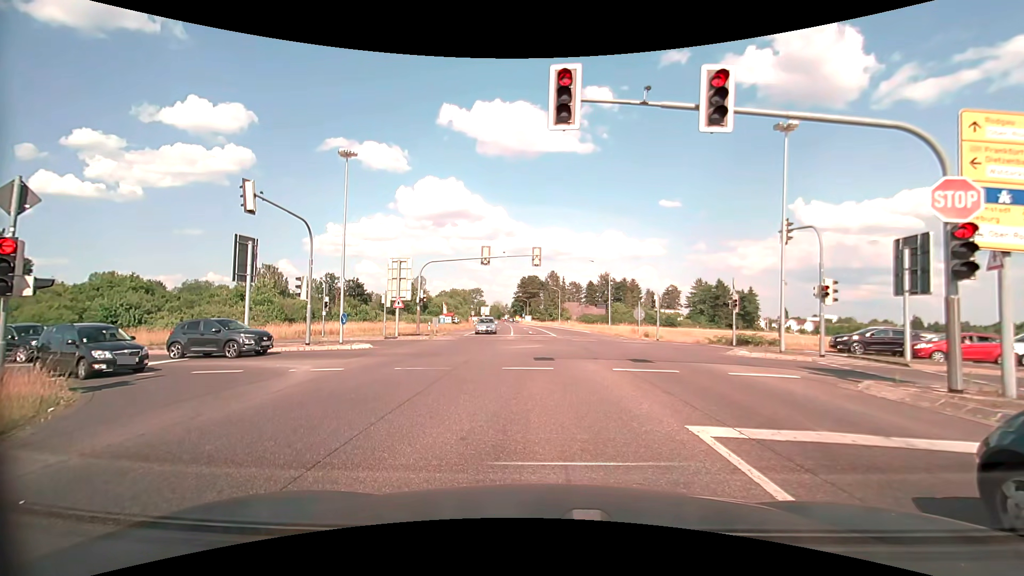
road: secondary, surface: asphalt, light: Day
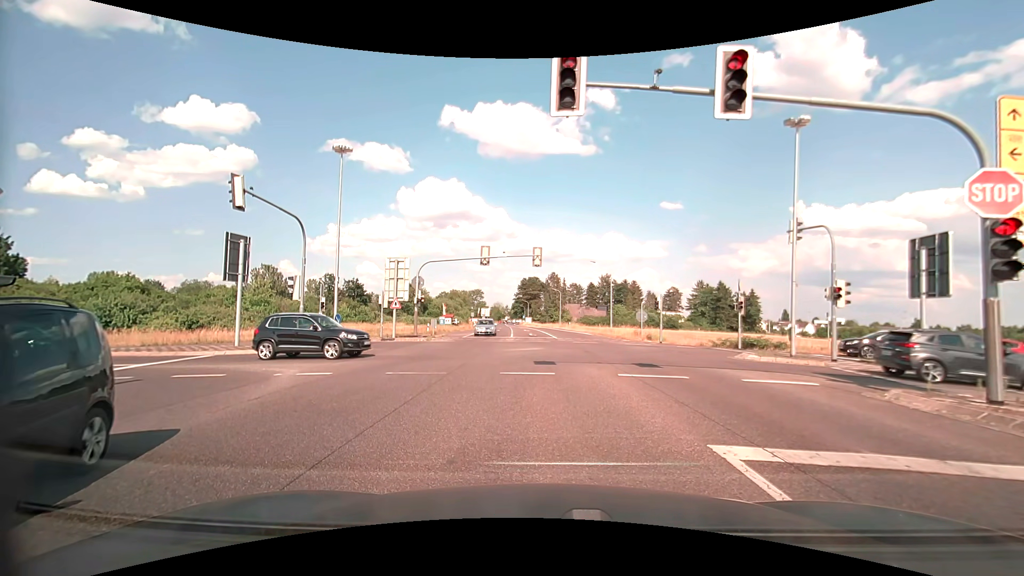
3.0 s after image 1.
(0.0, +0.9) m; 0°
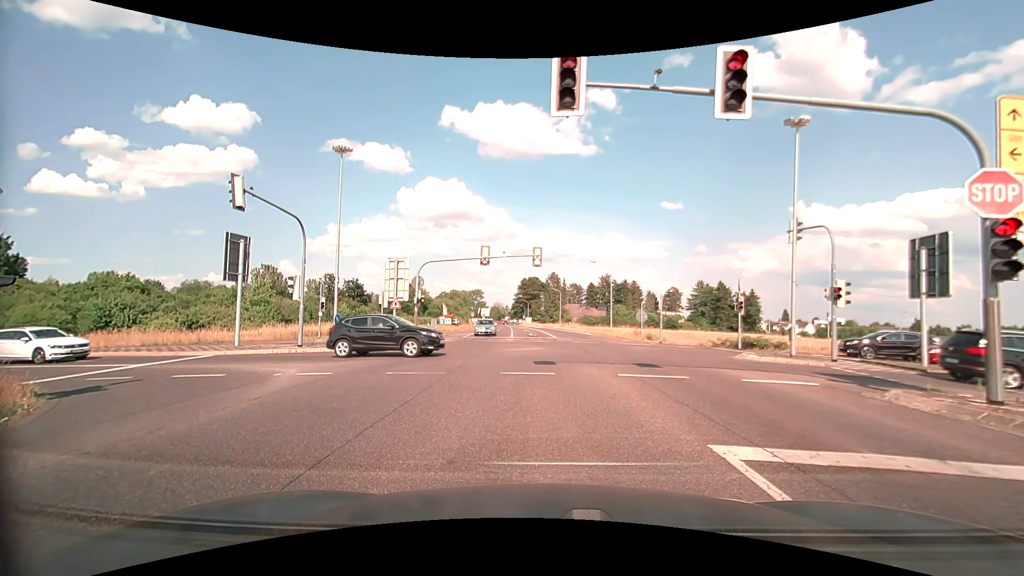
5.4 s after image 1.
(0.0, 0.0) m; 0°
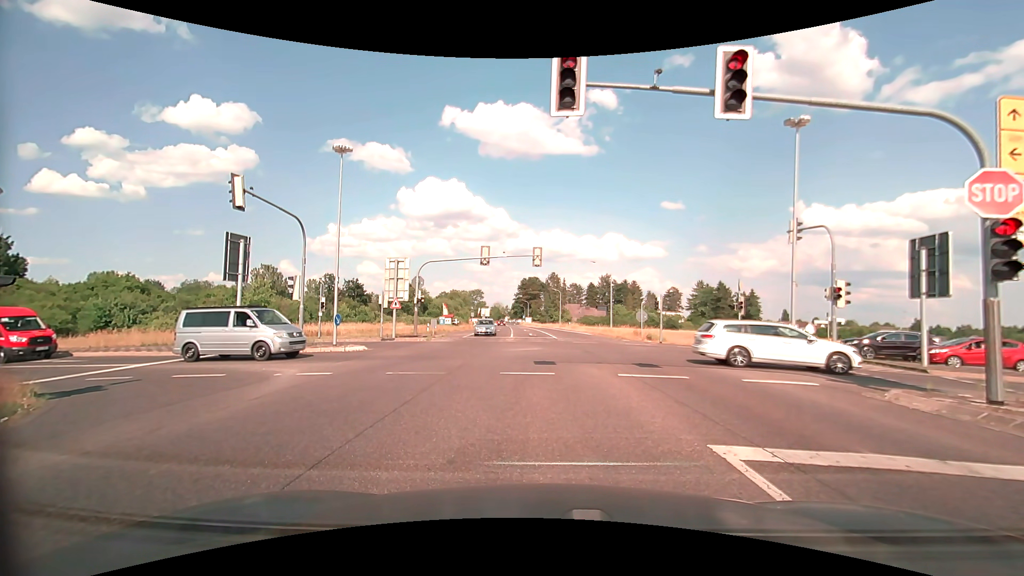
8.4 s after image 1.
(0.0, 0.0) m; 0°
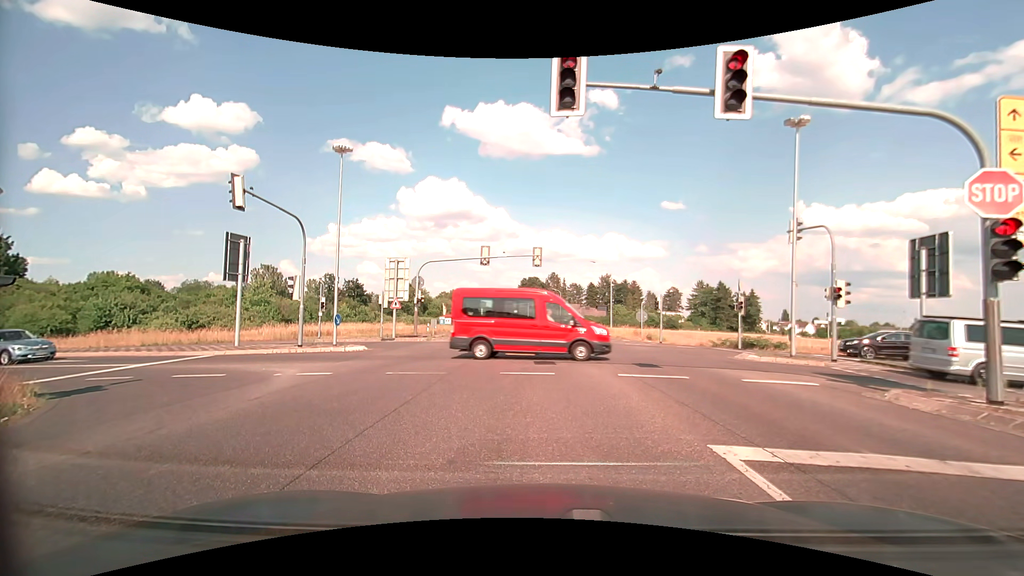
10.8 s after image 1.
(0.0, 0.0) m; 0°
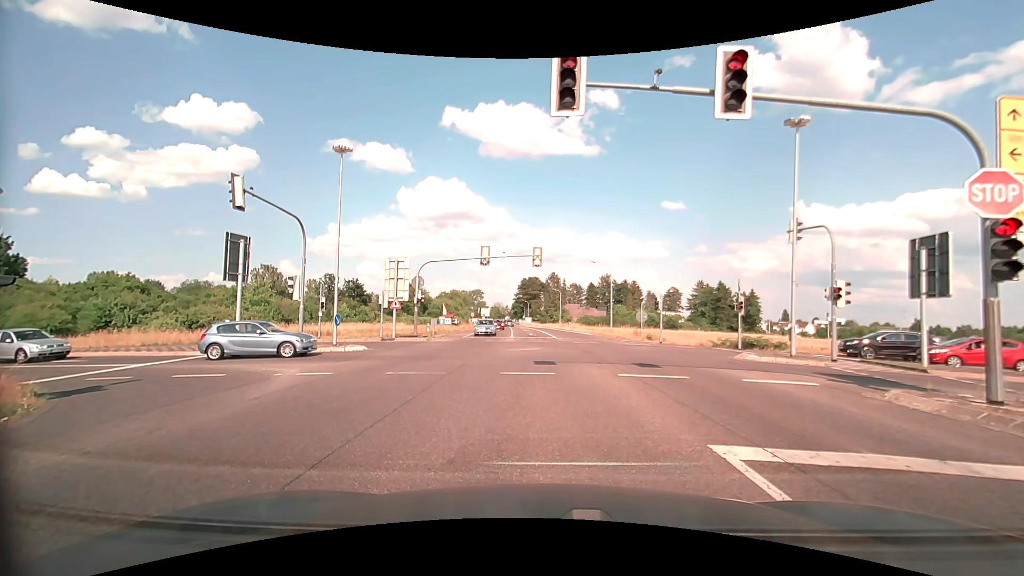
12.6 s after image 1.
(0.0, 0.0) m; 0°
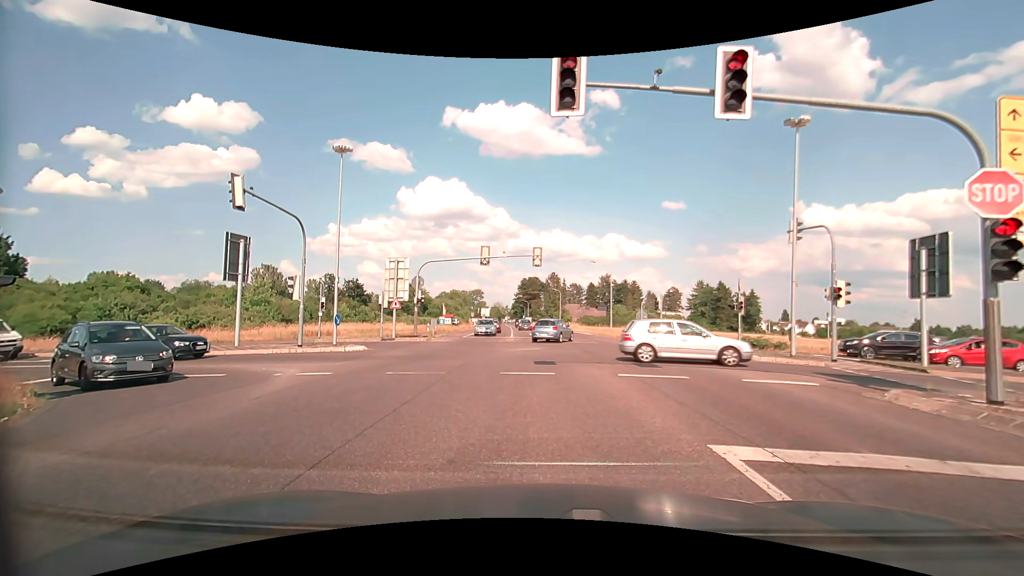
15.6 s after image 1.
(0.0, 0.0) m; 0°
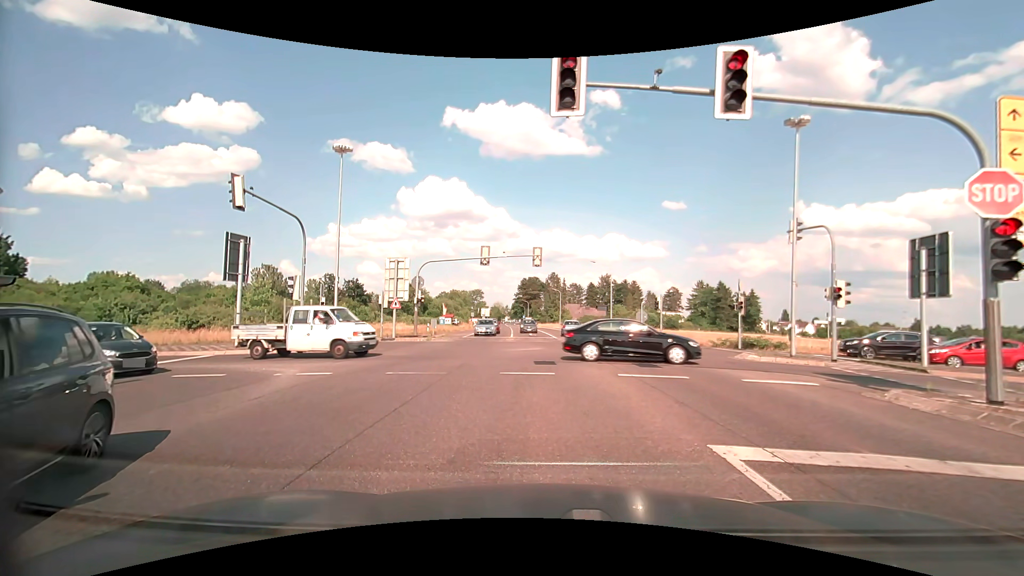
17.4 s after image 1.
(0.0, 0.0) m; 0°
(0, +10) (0, +20) (-5, +29) (-14, +32) (-24, +32) (-34, +31) (-44, +30) (-54, +30) (-64, +30) (-74, +30) m
